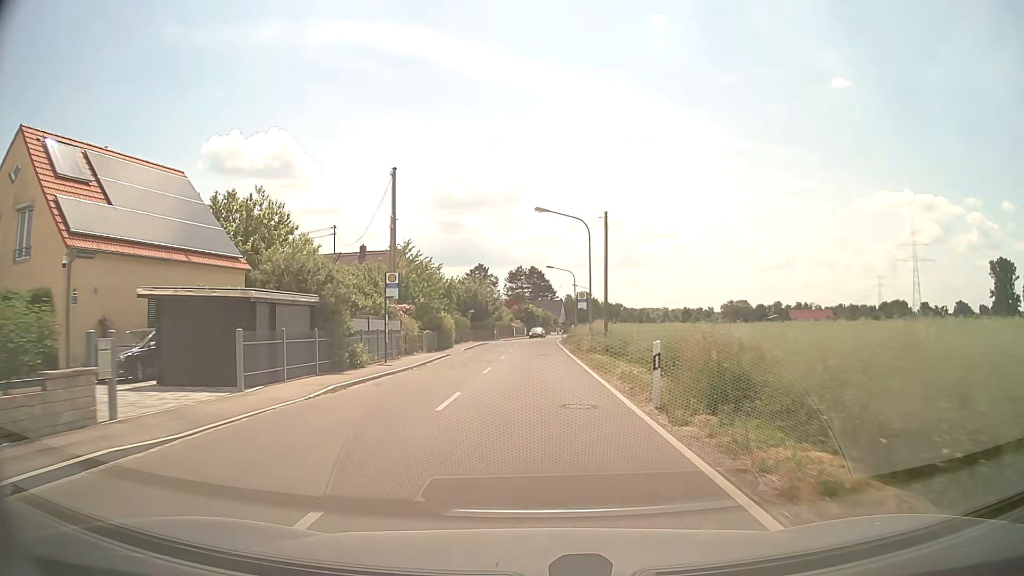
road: tertiary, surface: asphalt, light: Day
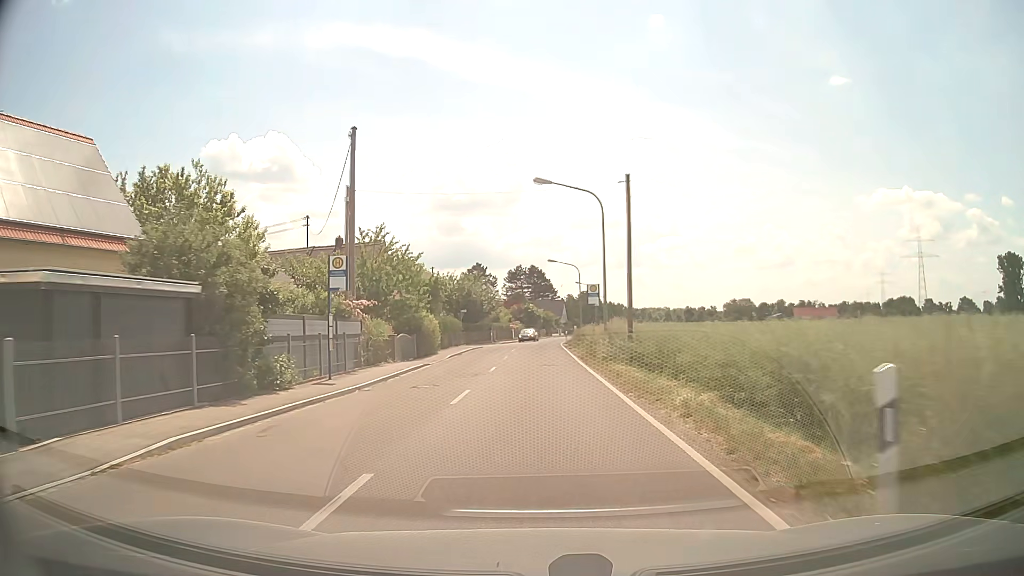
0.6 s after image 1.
(0.0, +7.5) m; 0°
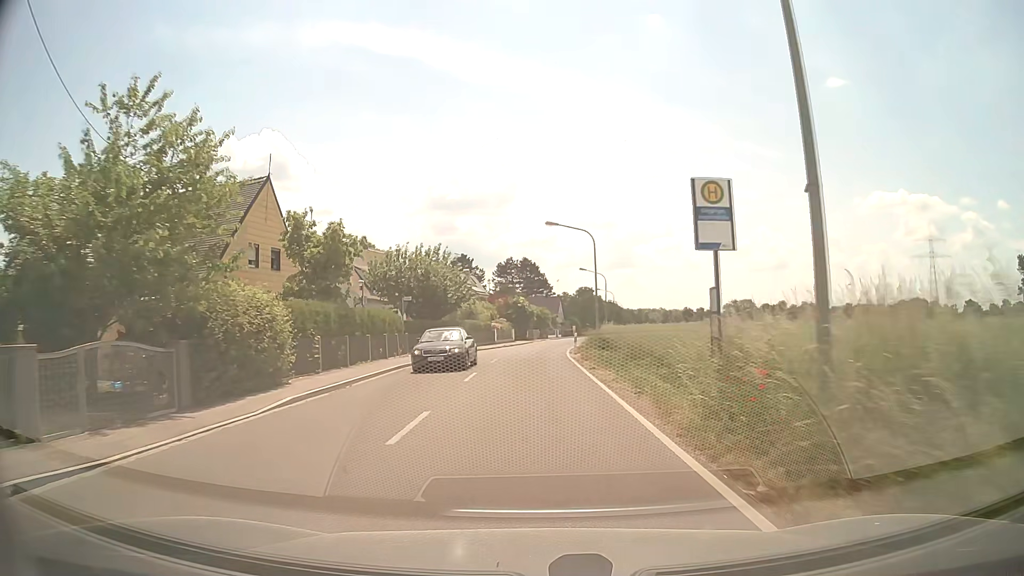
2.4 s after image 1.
(+0.1, +22.5) m; +1°
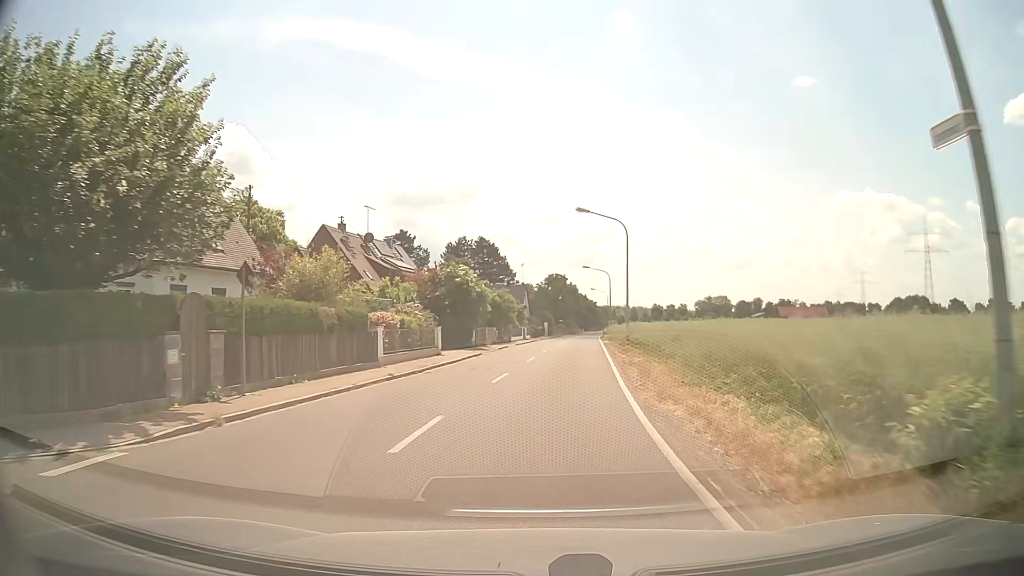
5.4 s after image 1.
(+0.2, +36.5) m; +3°
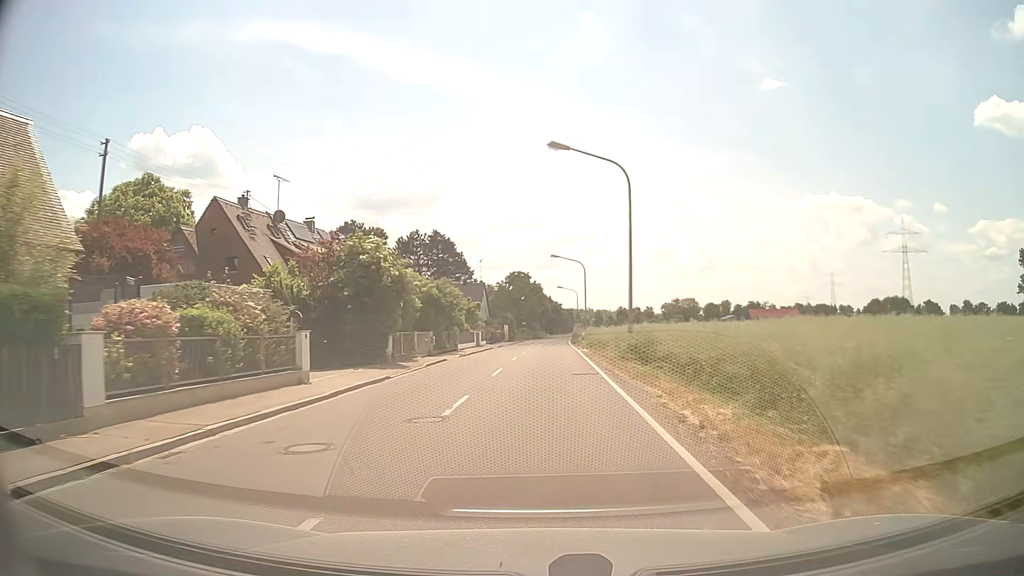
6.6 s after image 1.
(+0.5, +14.3) m; +3°
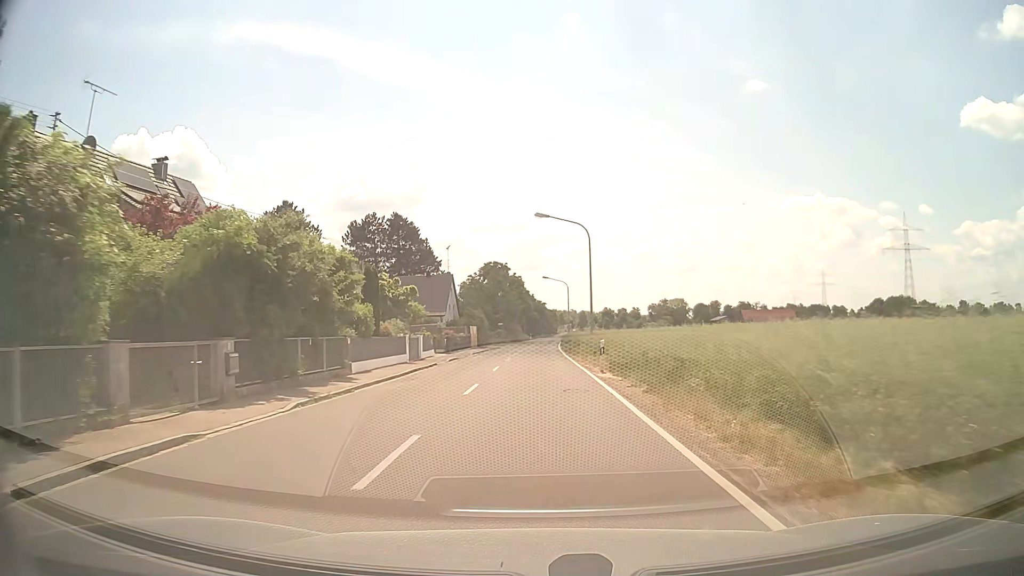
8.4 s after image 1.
(+0.4, +22.1) m; +2°
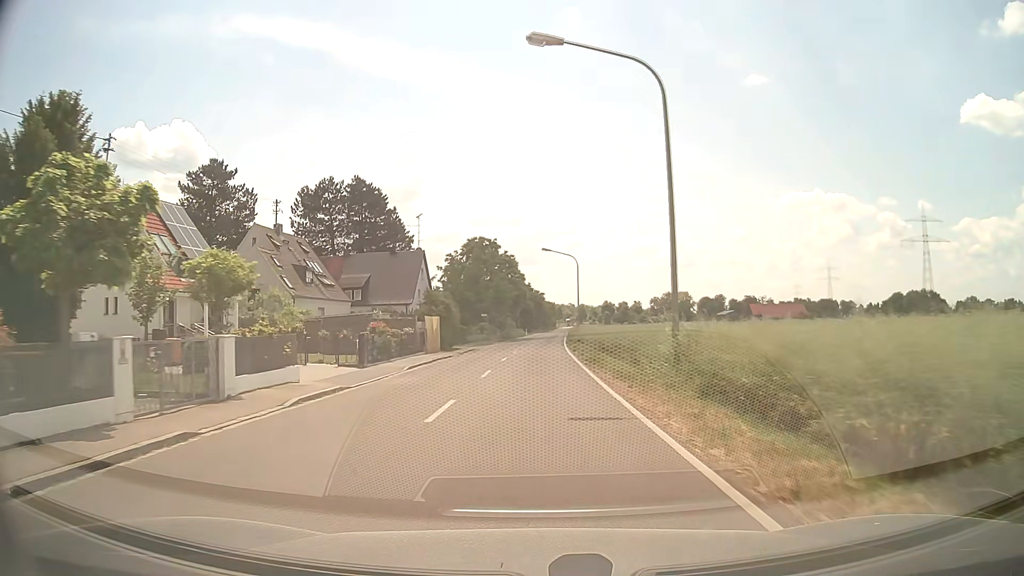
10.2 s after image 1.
(+0.1, +22.6) m; 0°
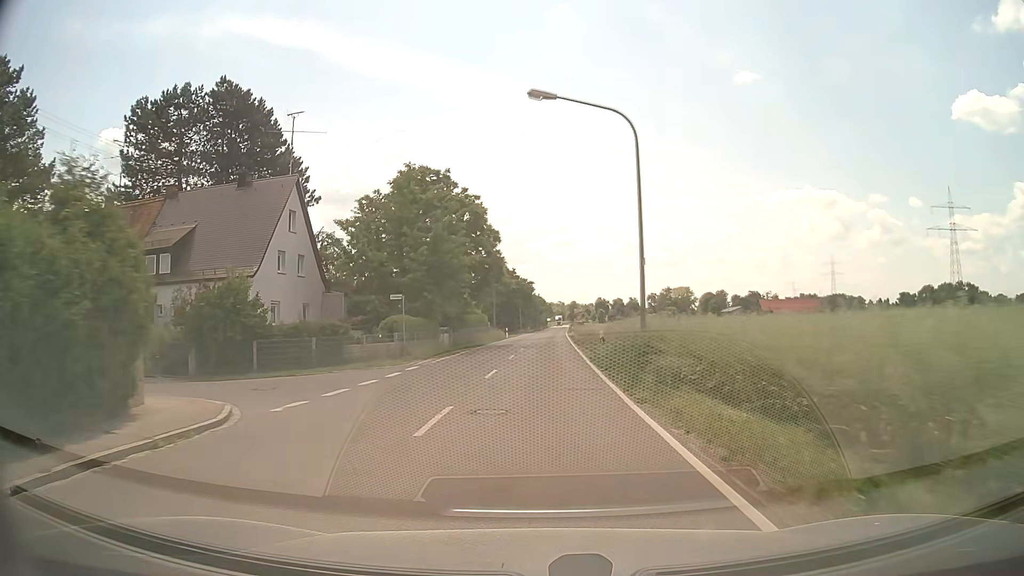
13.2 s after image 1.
(+0.4, +37.4) m; +1°
(0, +10) (0, +20) (0, +30) (+1, +40) (+1, +50) (+1, +60) (+2, +70) (+2, +80) (+3, +90) (+3, +100) m
